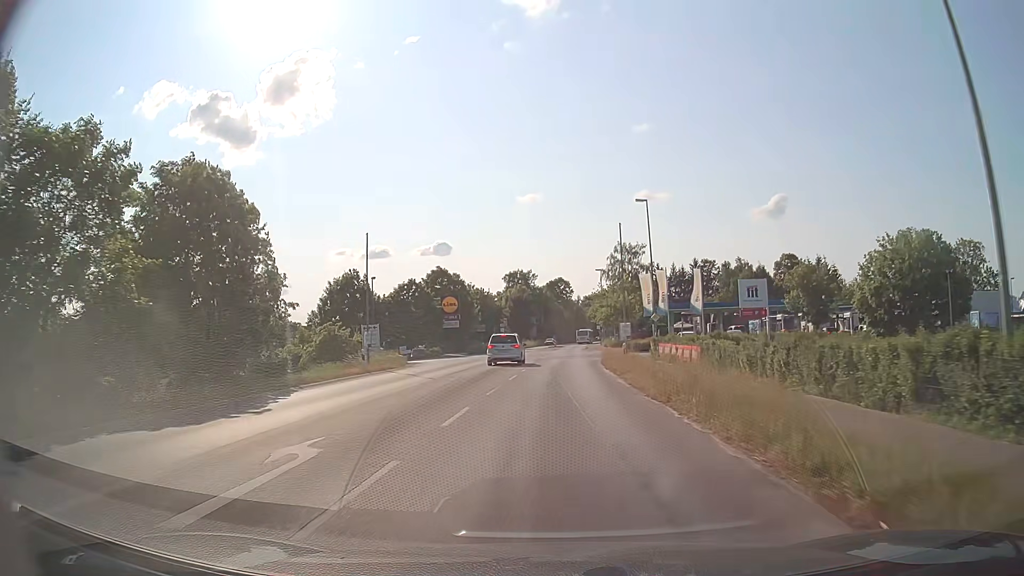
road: tertiary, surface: asphalt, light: Day
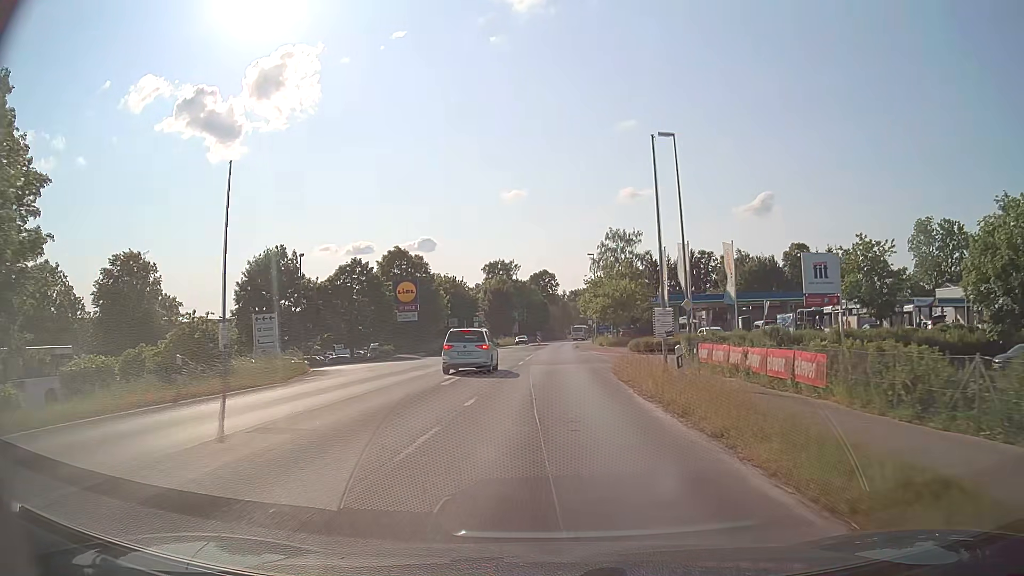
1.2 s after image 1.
(+0.2, +15.0) m; +2°
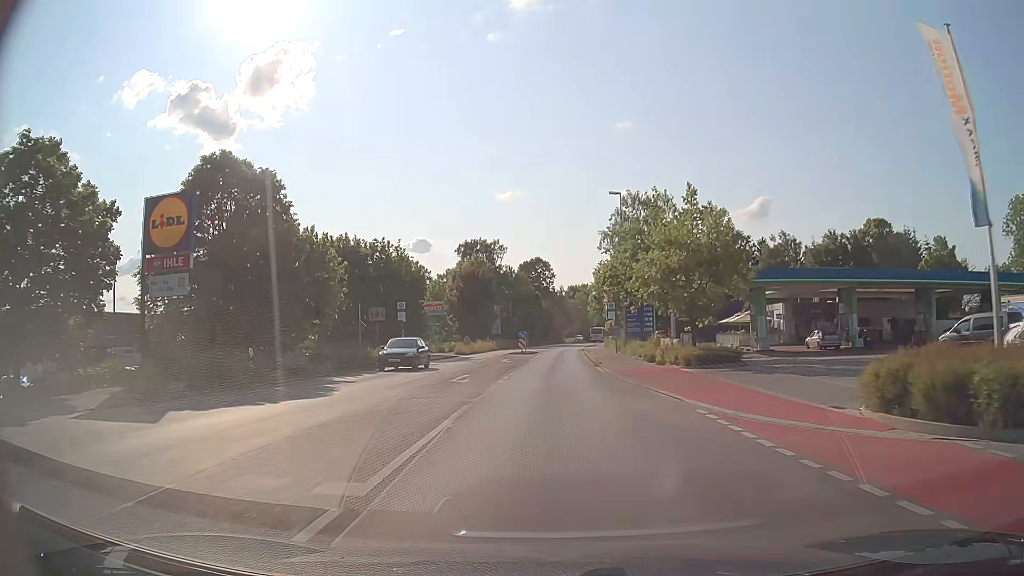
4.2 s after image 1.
(+0.3, +36.5) m; 0°
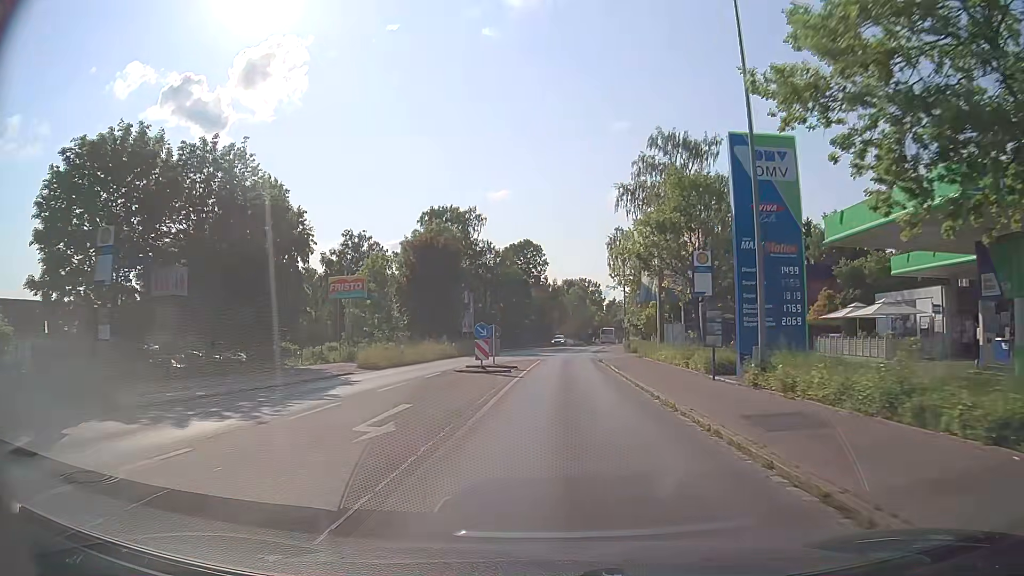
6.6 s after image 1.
(-0.1, +29.5) m; 0°
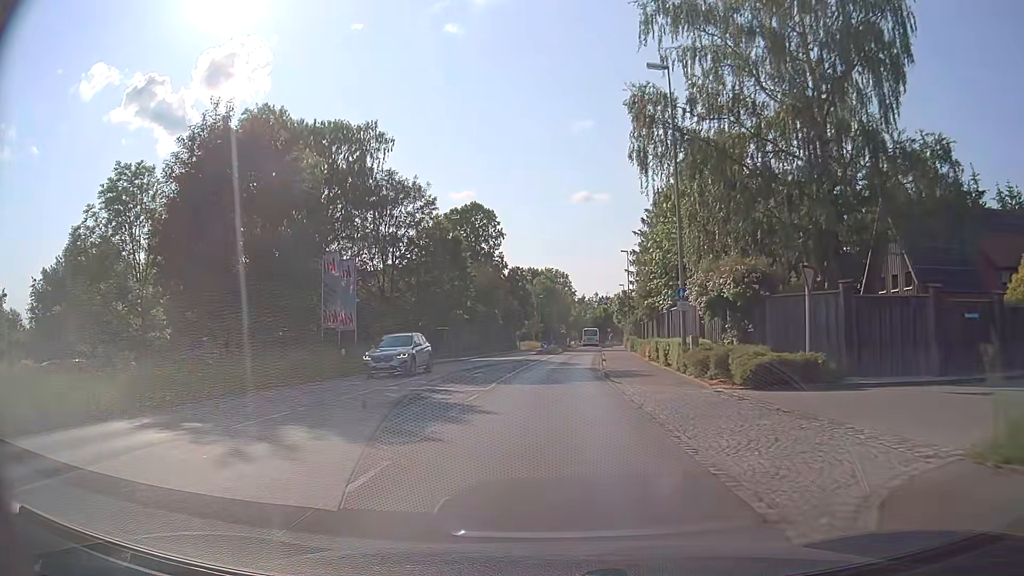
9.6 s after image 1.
(+1.3, +37.3) m; +3°
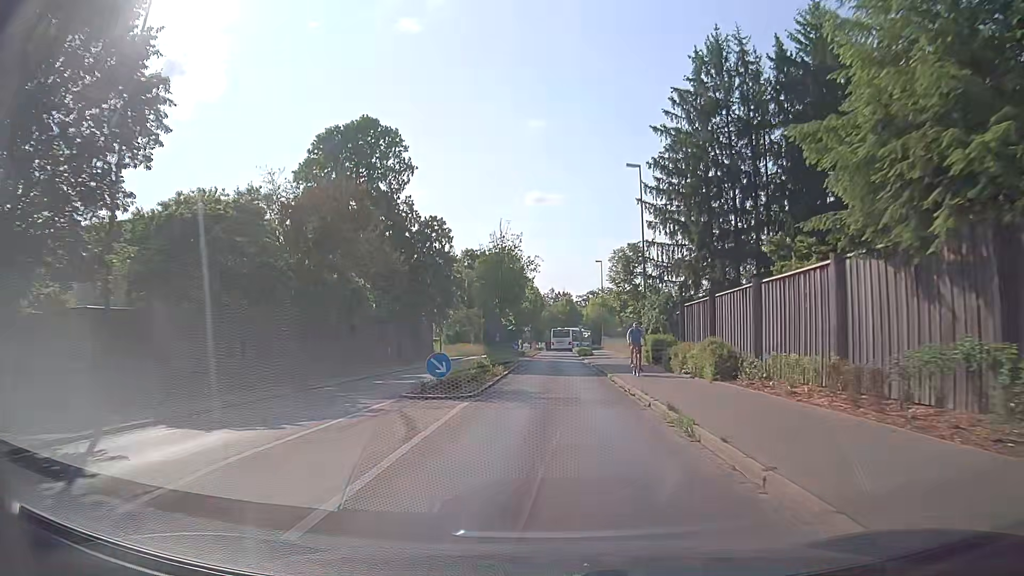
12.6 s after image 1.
(+1.3, +37.6) m; +5°
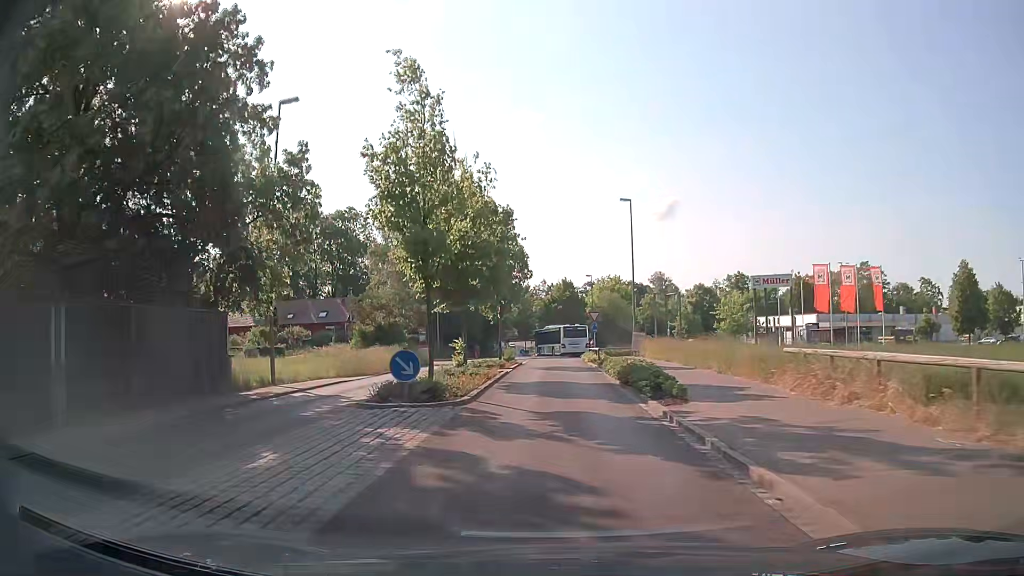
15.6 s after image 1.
(+0.2, +35.2) m; 0°
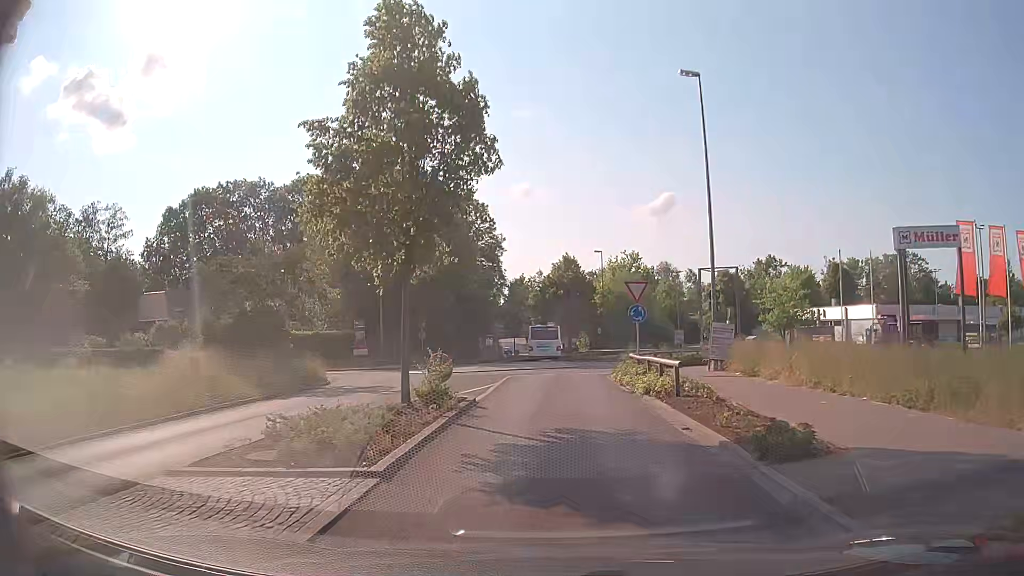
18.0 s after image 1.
(+0.2, +22.1) m; +1°
(0, +10) (0, +20) (+2, +30) (+3, +39) (0, +49) (0, +59) (-1, +69) (-1, +79) (-1, +89) (-2, +99) m
